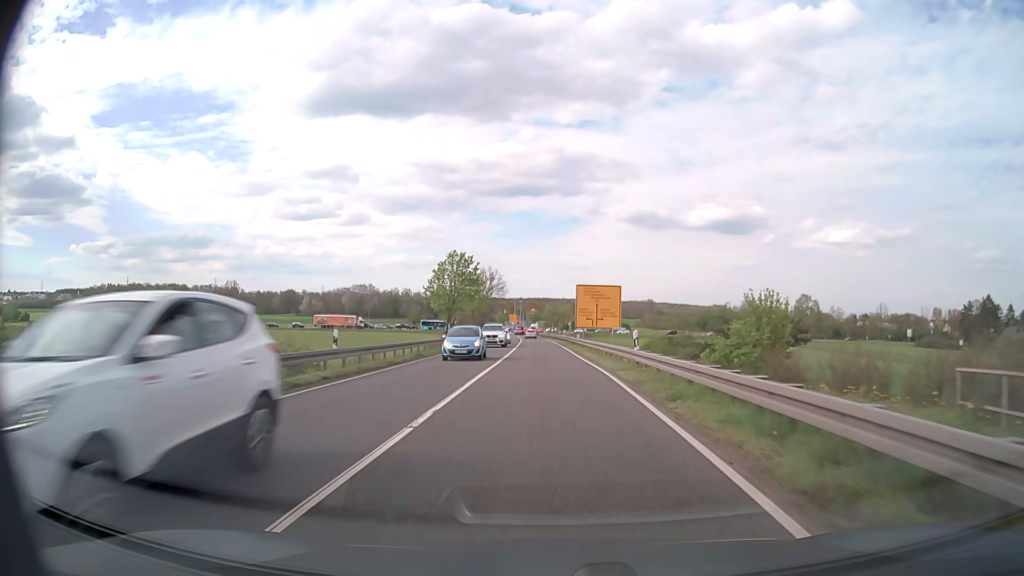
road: primary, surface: asphalt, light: Day
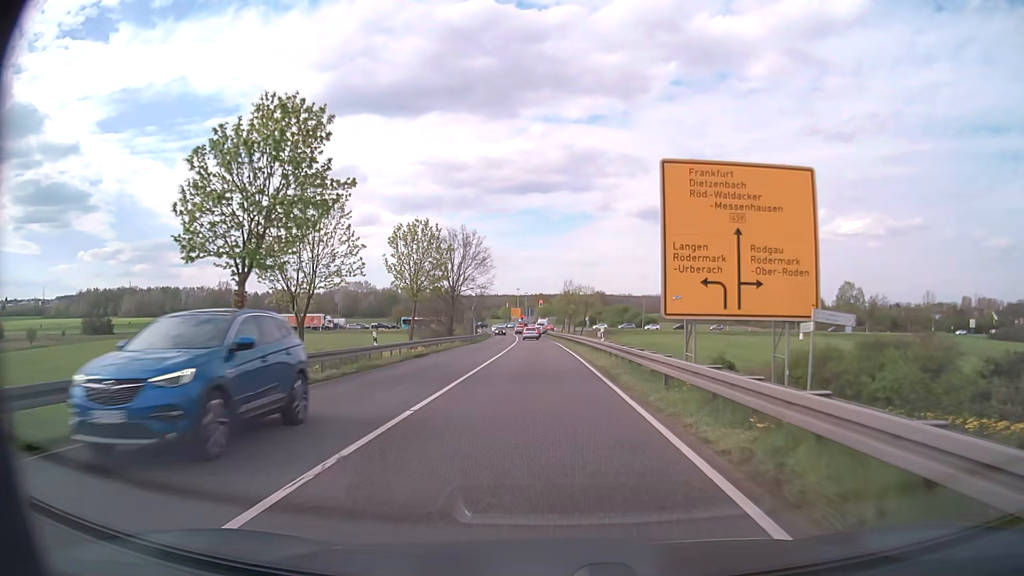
(-0.4, +40.6) m; -1°
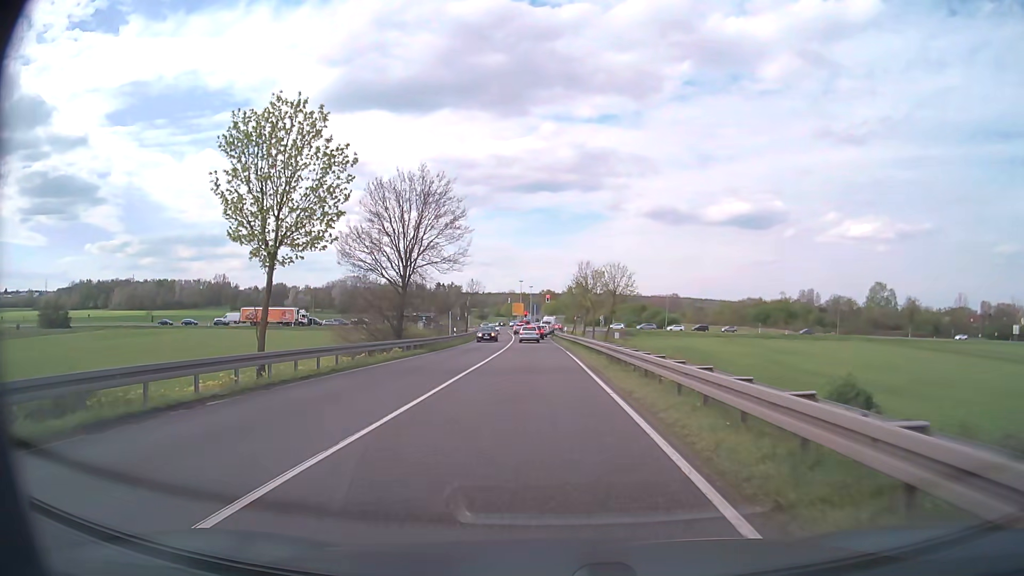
(-0.1, +23.5) m; -1°
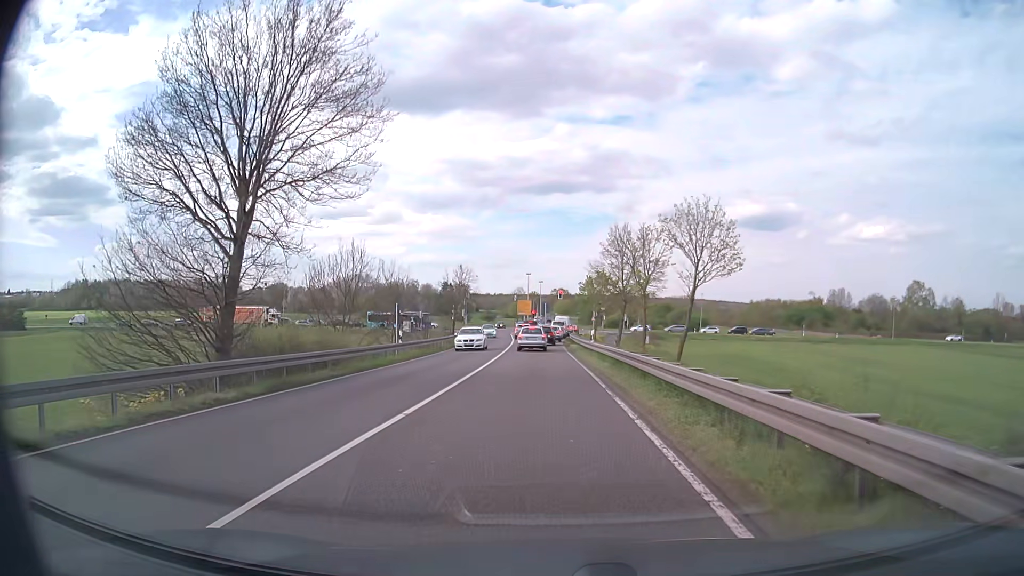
(-0.2, +22.7) m; -1°
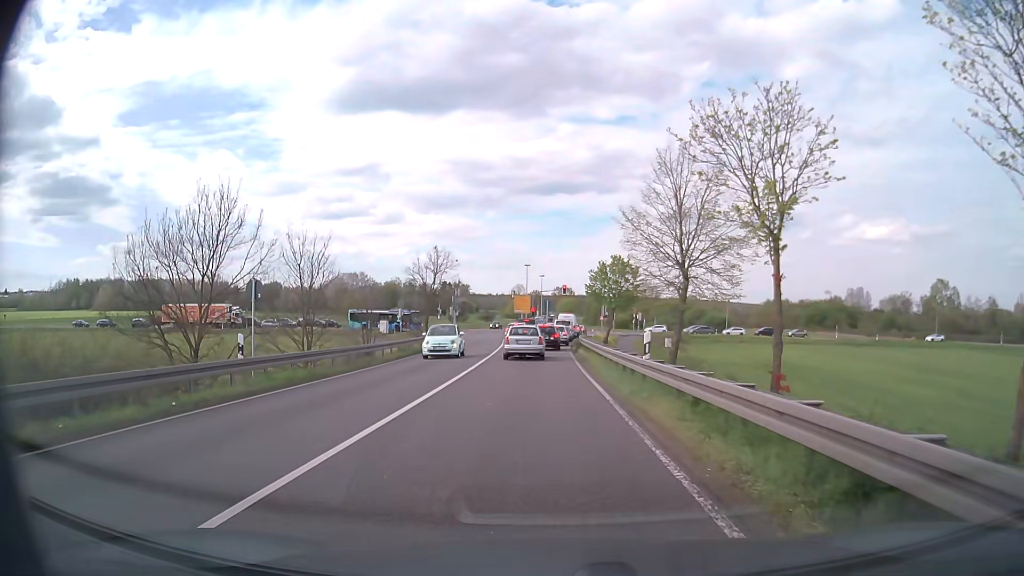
(-0.1, +16.7) m; -1°
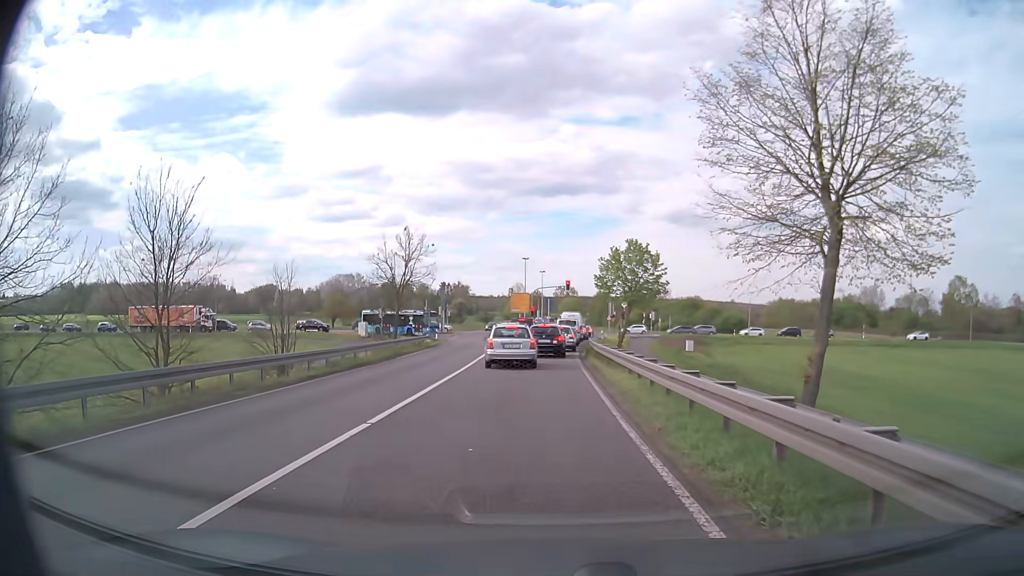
(0.0, +11.4) m; 0°
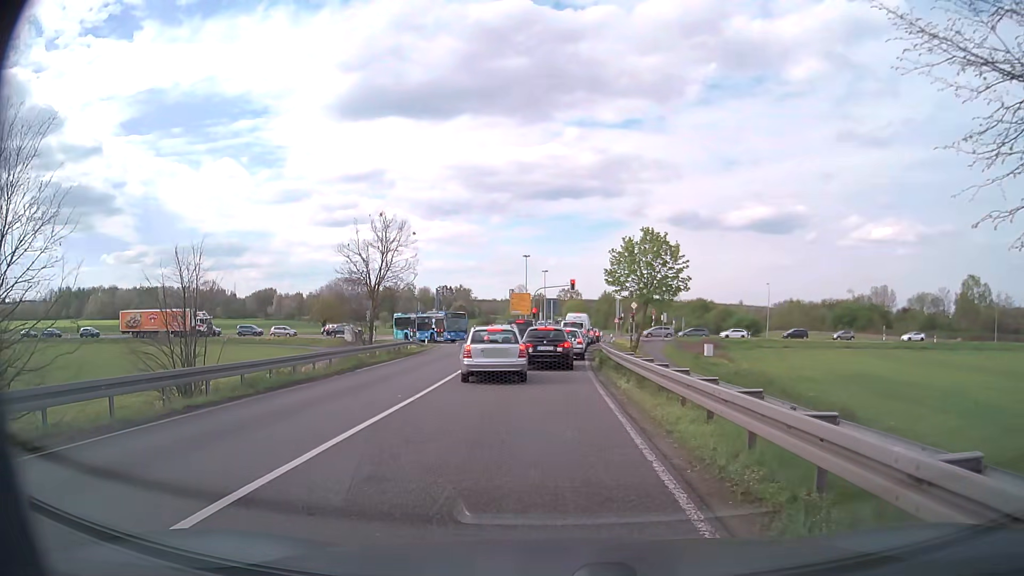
(+0.1, +7.0) m; 0°
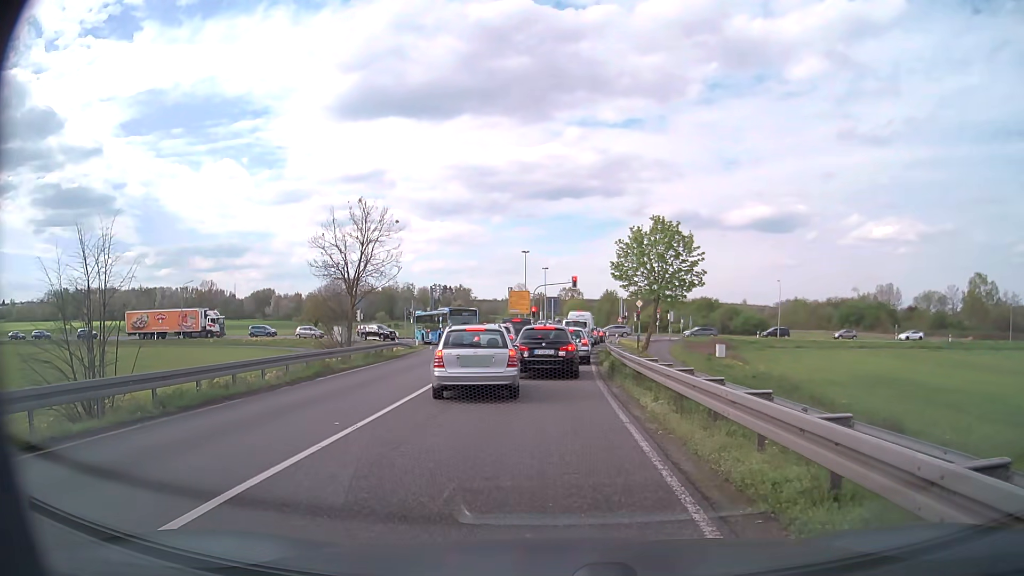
(0.0, +4.2) m; +1°
(0, +10) (0, +20) (0, +30) (+1, +40) (+1, +50) (+2, +60) (+4, +70) (+4, +80) (+4, +90) (+4, +100) m
